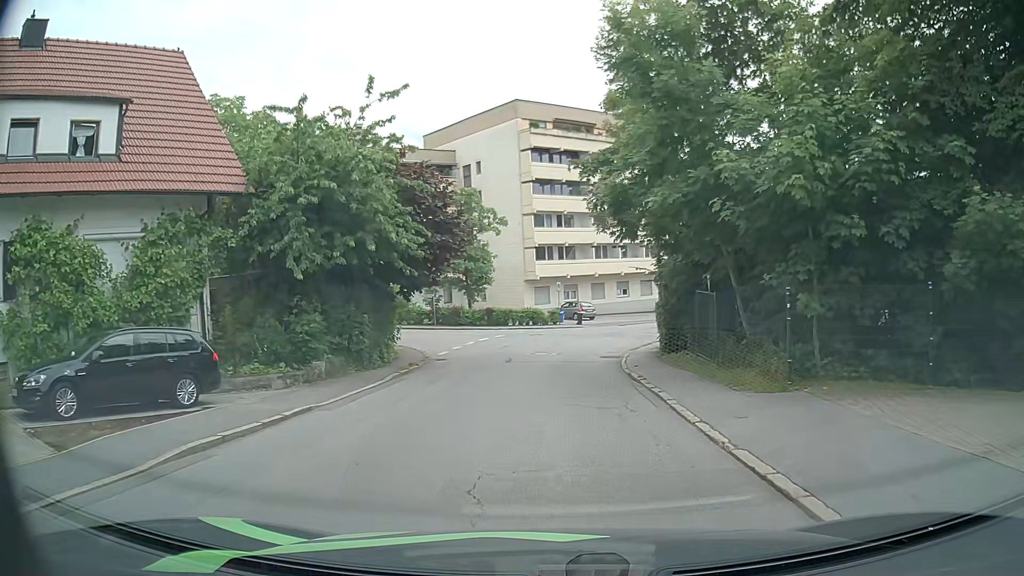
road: residential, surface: asphalt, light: Day
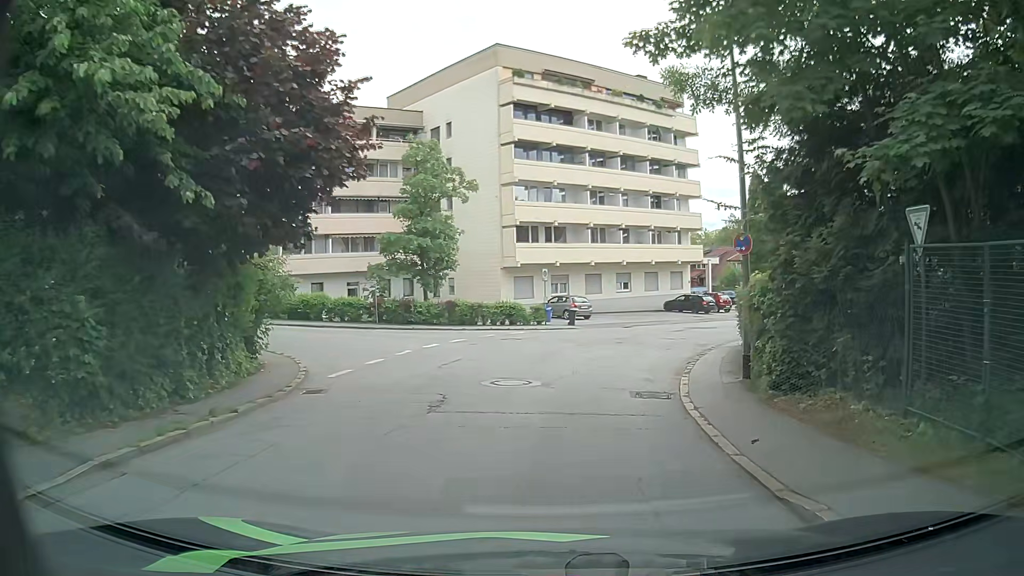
(+0.2, +12.0) m; +2°
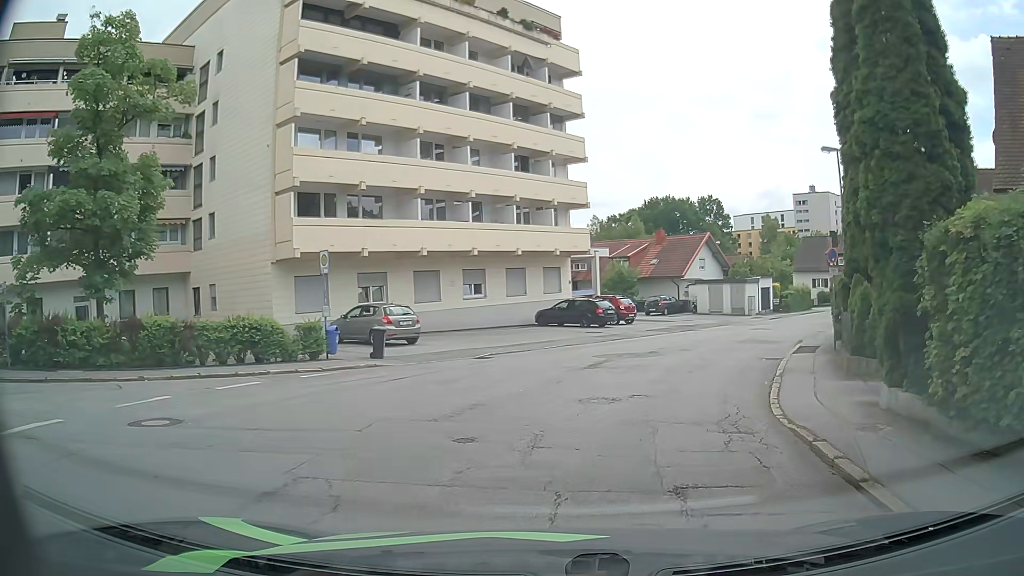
(+1.4, +18.1) m; +12°
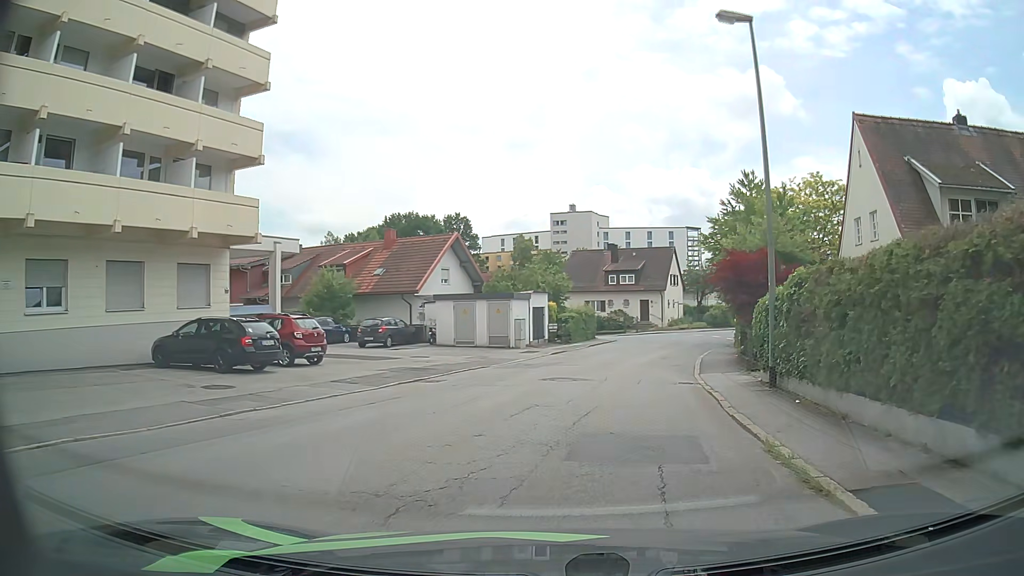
(+2.9, +16.6) m; +21°
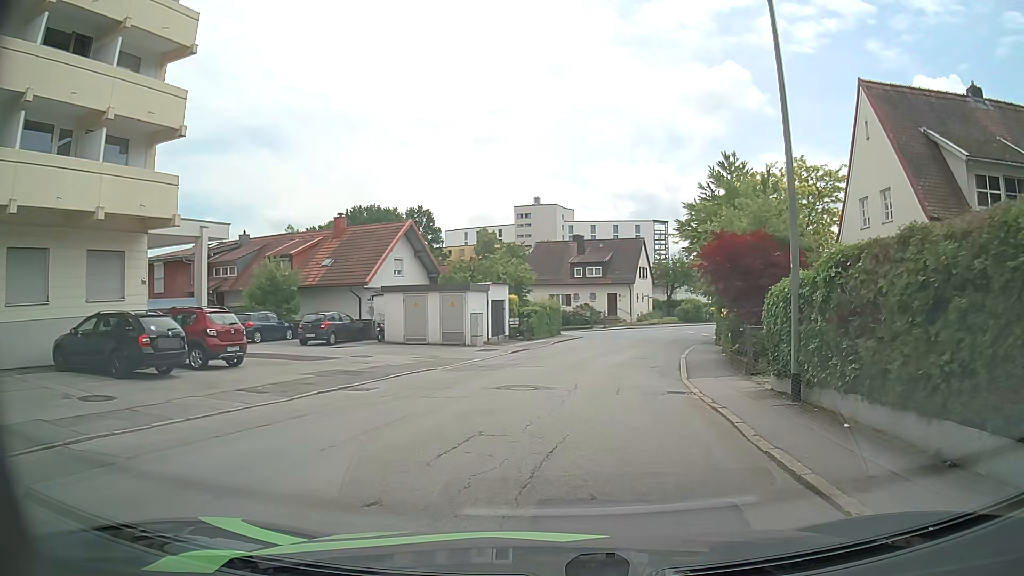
(+0.1, +3.4) m; +3°
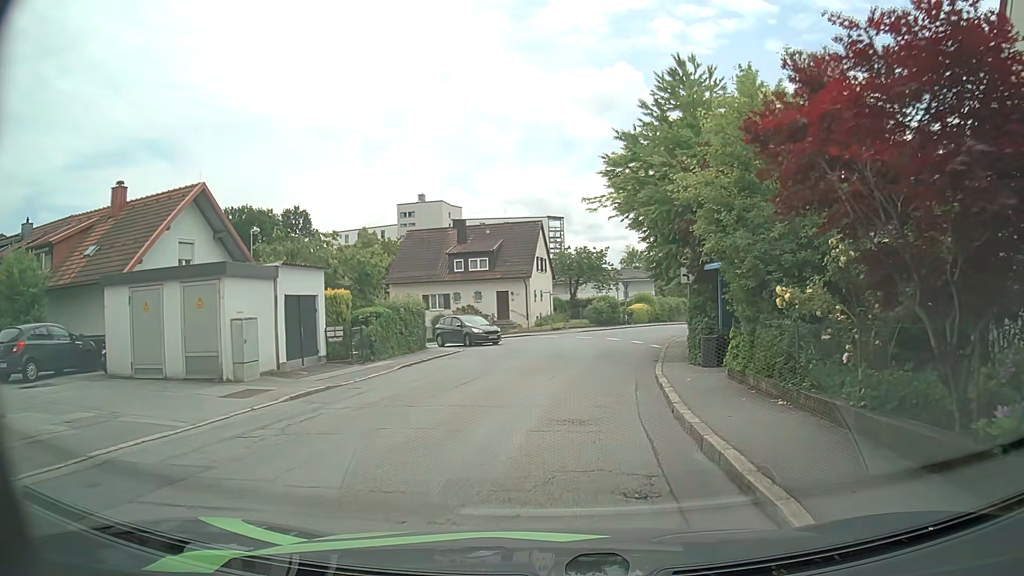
(+1.3, +14.2) m; +10°
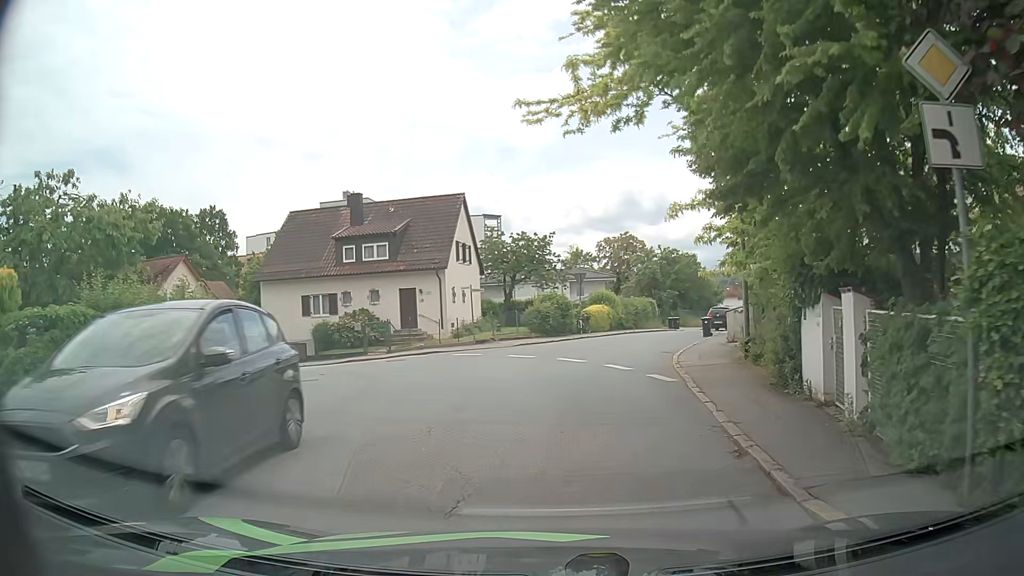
(+0.5, +14.4) m; +3°
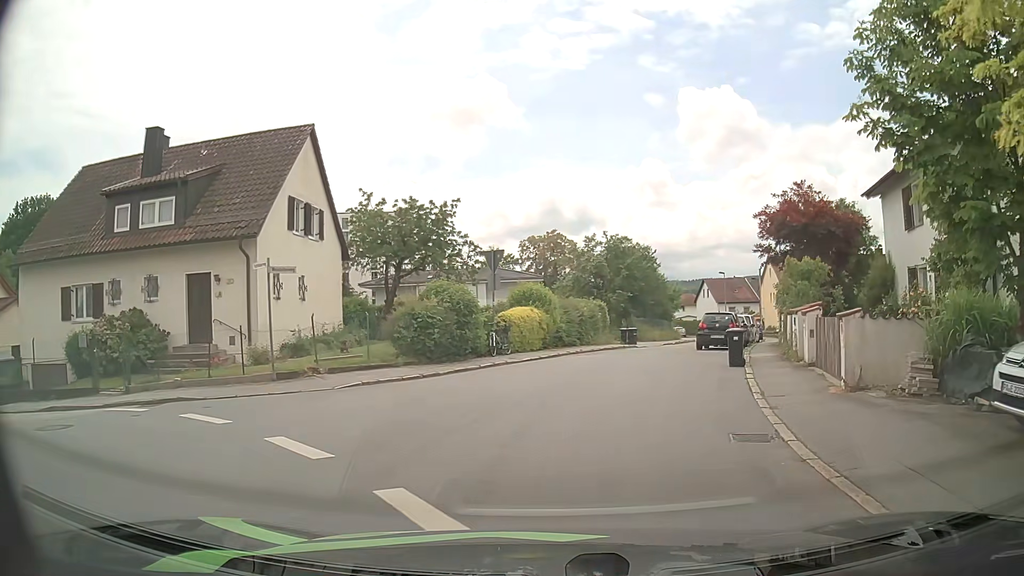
(+1.0, +15.6) m; +7°
(+1, +10) (+2, +20) (+4, +30) (+8, +39) (+11, +48) (+14, +58) (+16, +68) (+17, +78) (+17, +88) (+16, +98) m
